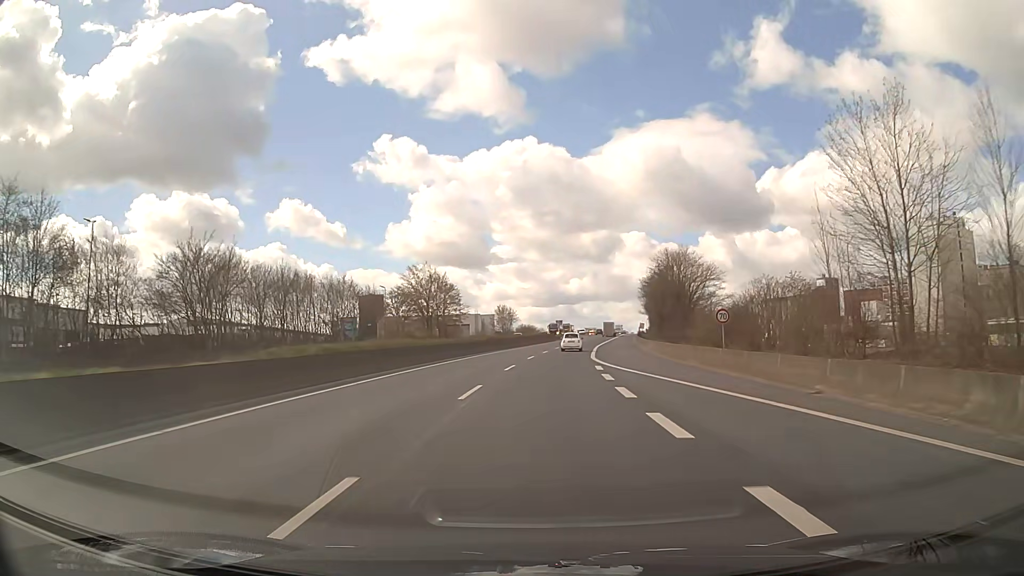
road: trunk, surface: asphalt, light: Day
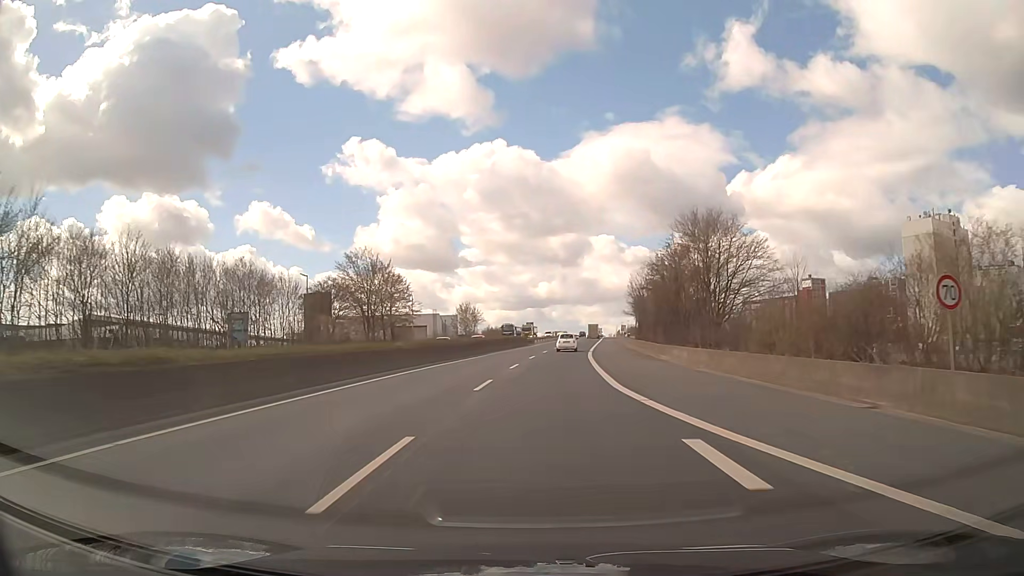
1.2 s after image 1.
(+0.5, +21.4) m; +3°
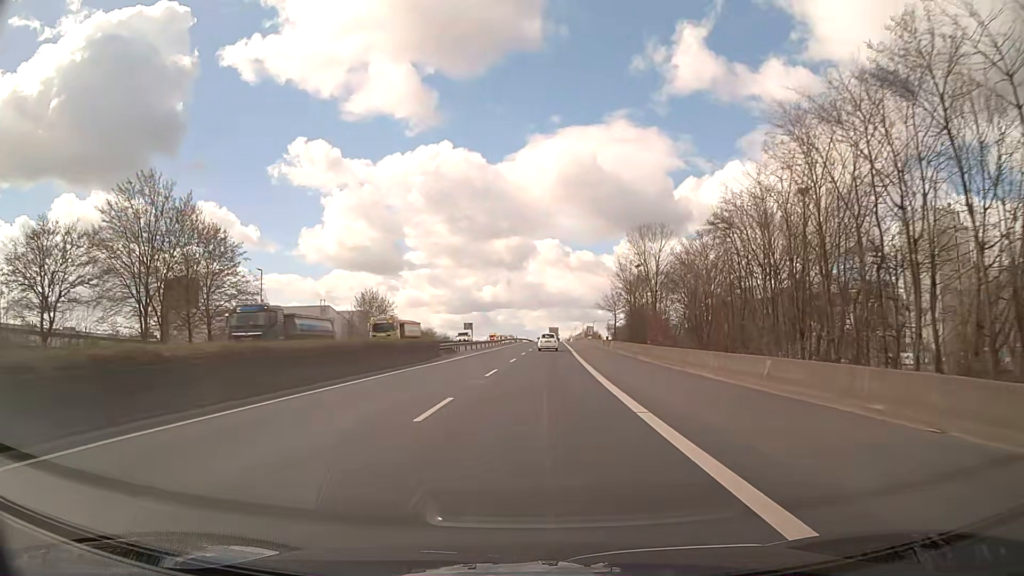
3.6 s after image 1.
(+1.8, +42.8) m; +4°
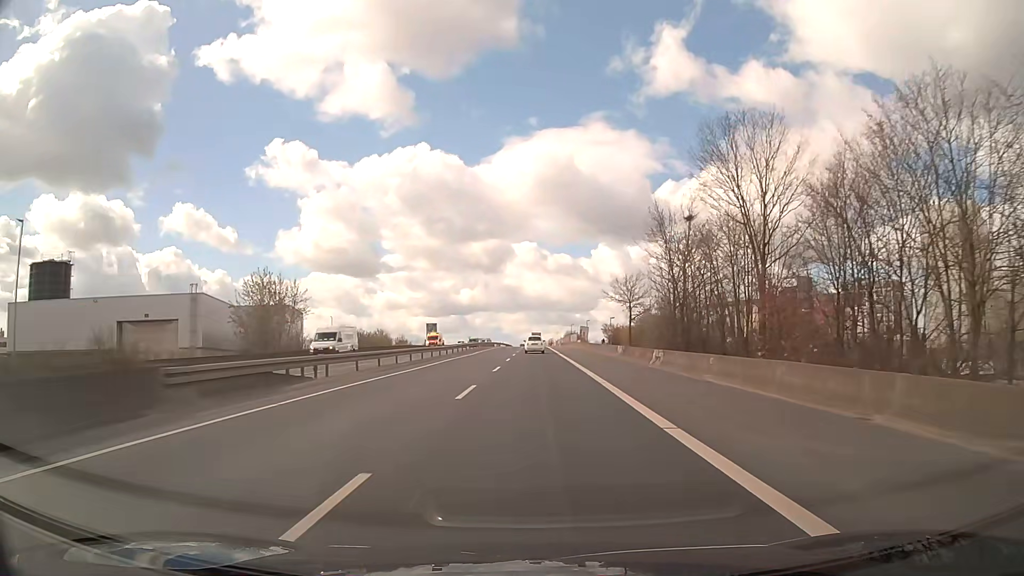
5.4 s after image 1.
(+0.6, +32.1) m; +2°
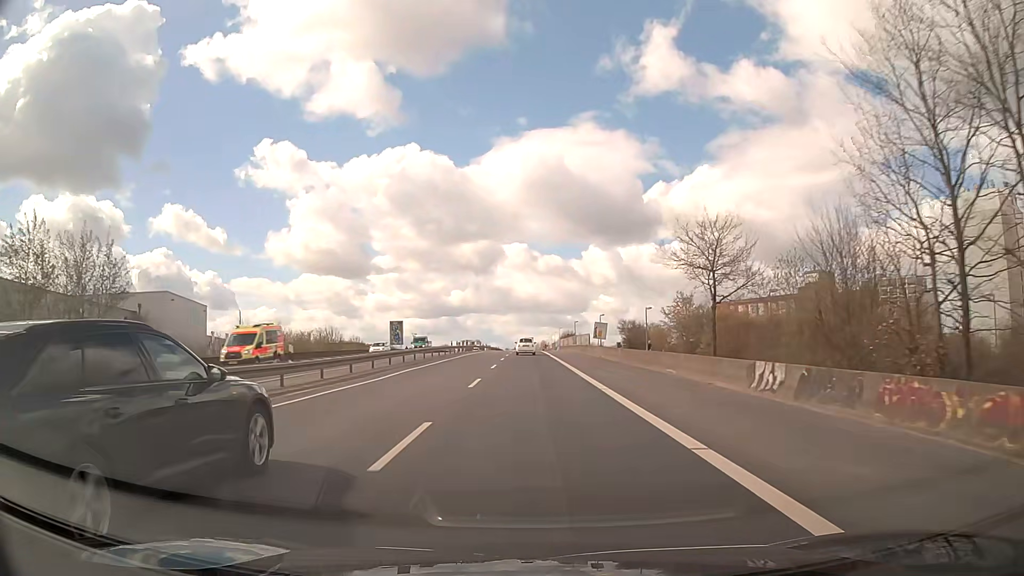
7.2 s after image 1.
(+0.3, +32.2) m; +1°
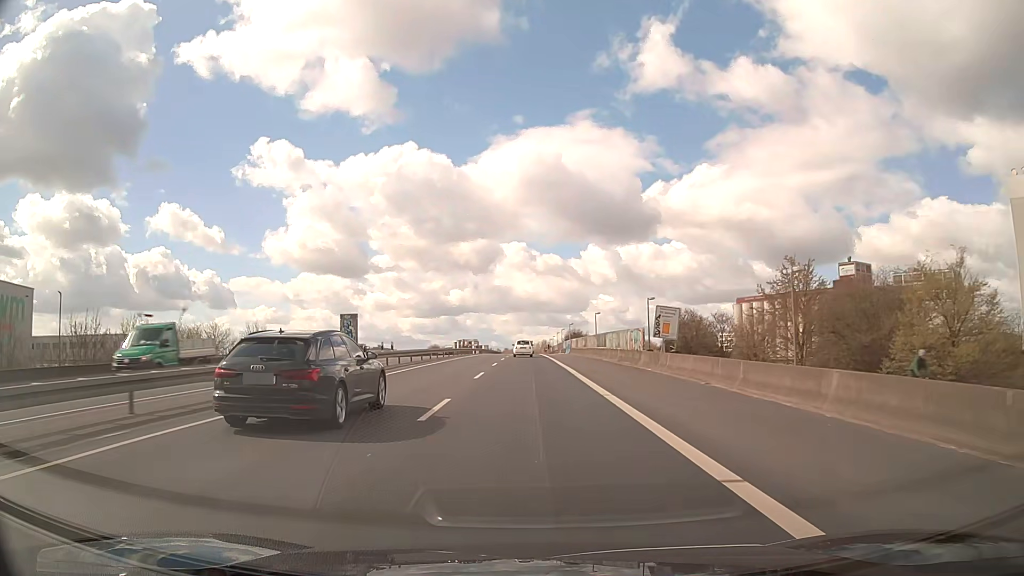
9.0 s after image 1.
(0.0, +32.2) m; 0°
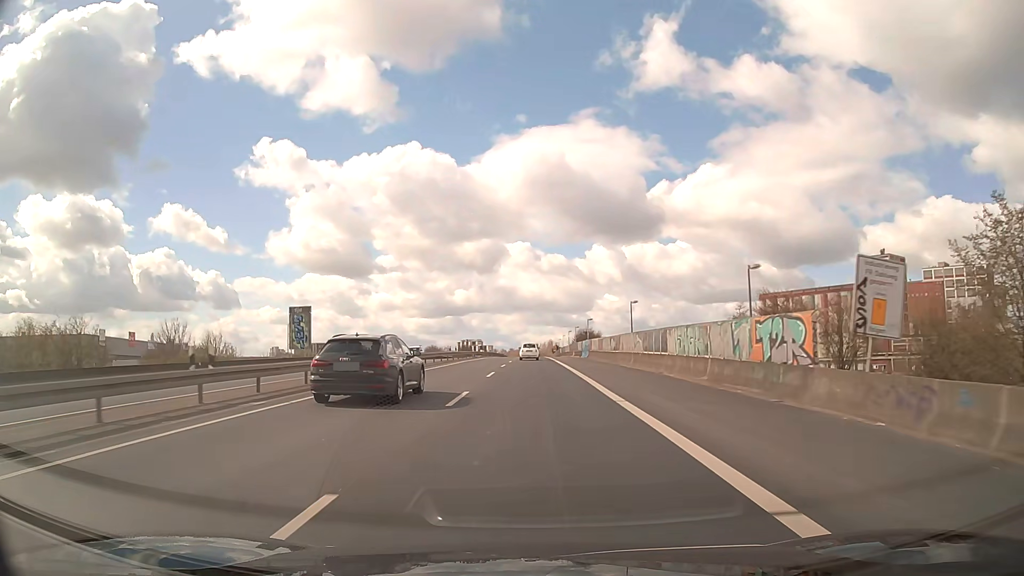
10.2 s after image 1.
(-0.1, +21.5) m; -1°
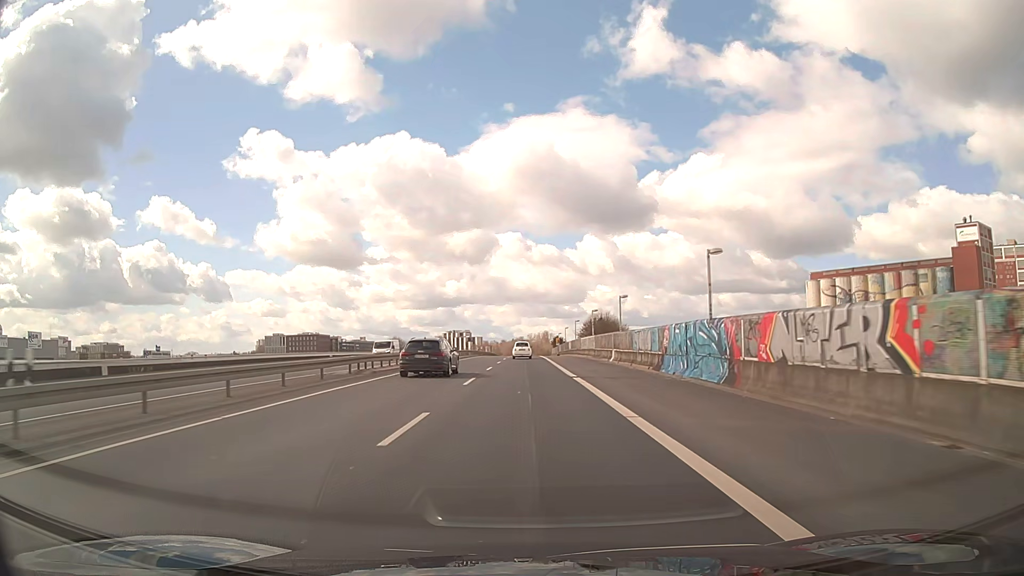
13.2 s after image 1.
(+0.5, +53.9) m; +1°
(0, +10) (0, +20) (0, +30) (0, +40) (0, +50) (0, +60) (0, +70) (0, +80) (-1, +90) (-1, +100) m
